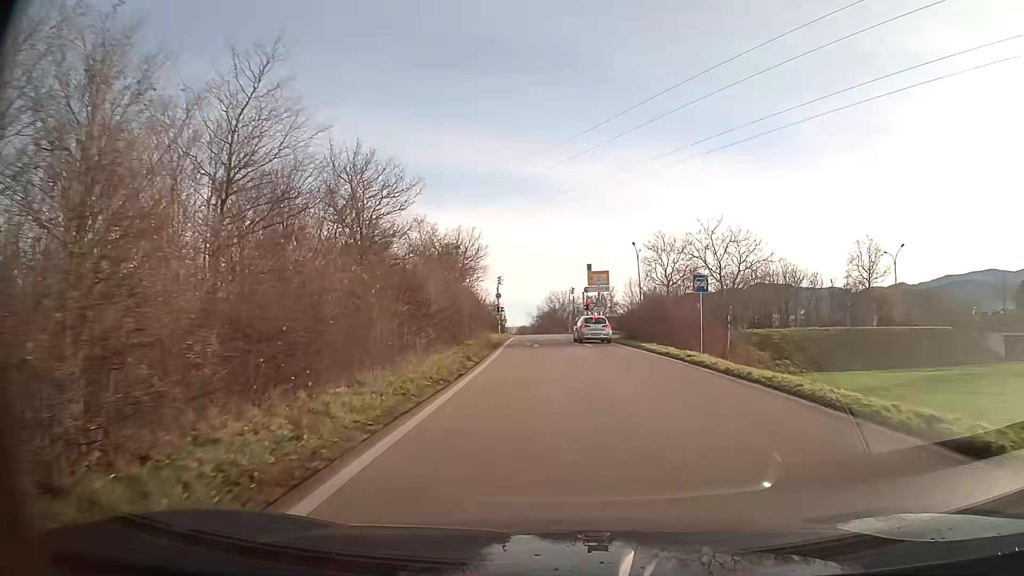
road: trunk_link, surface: asphalt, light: Day
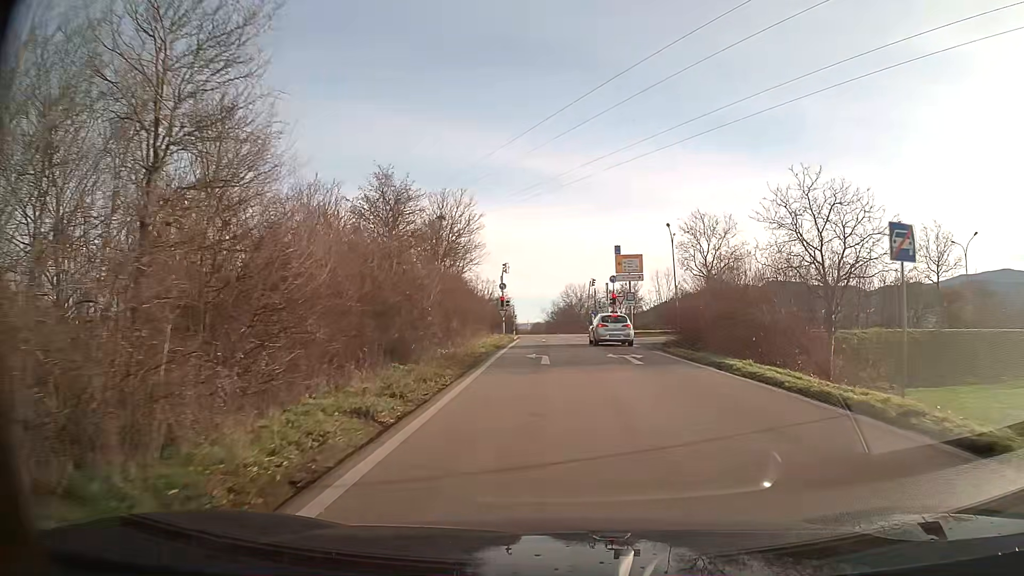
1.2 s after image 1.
(-0.1, +13.1) m; -1°
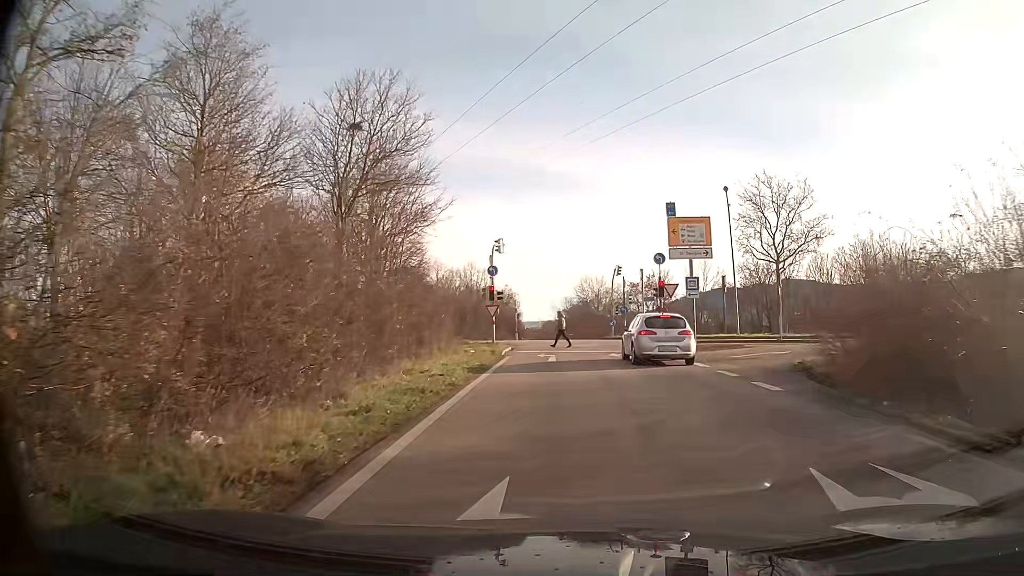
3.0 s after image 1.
(-0.1, +17.3) m; -1°
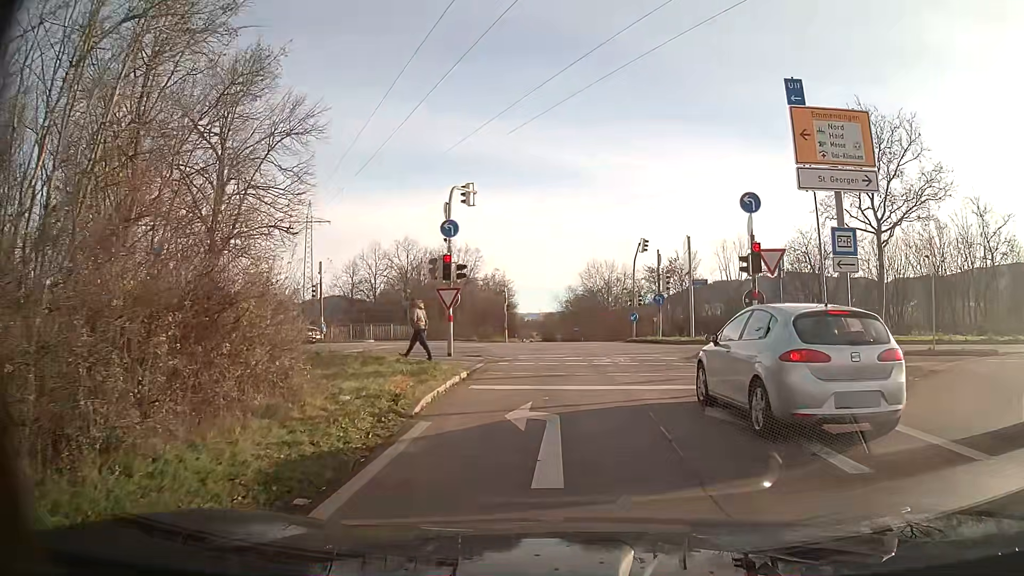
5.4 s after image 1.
(0.0, +15.0) m; 0°
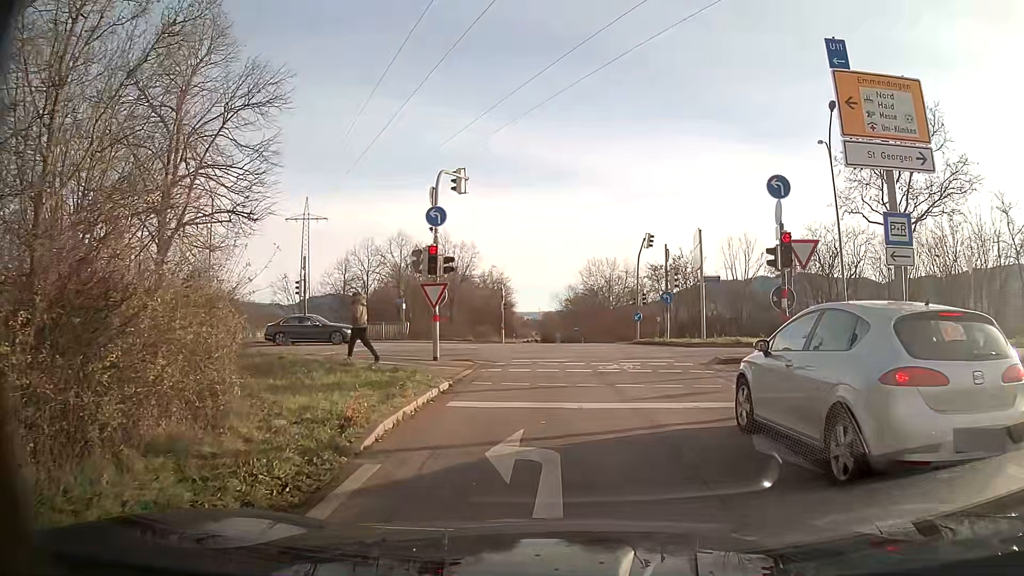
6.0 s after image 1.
(0.0, +2.3) m; 0°
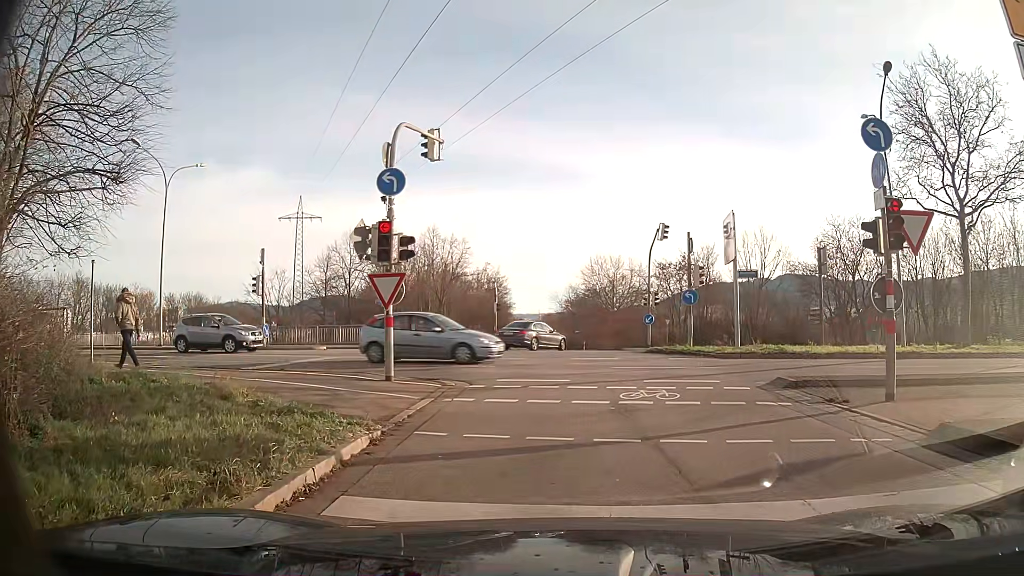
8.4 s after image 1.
(0.0, +5.0) m; 0°
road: primary_link
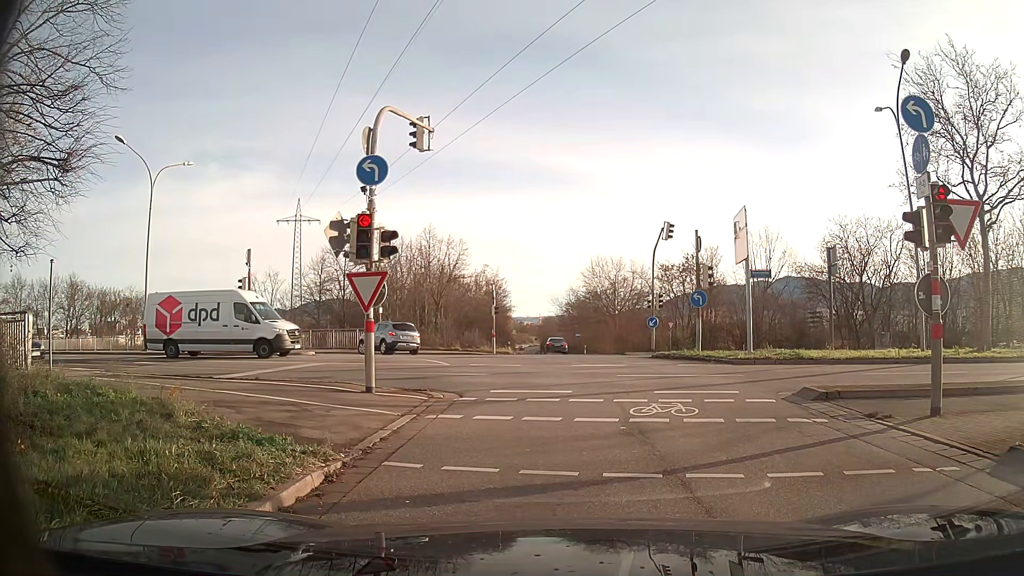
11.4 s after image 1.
(0.0, +1.4) m; 0°
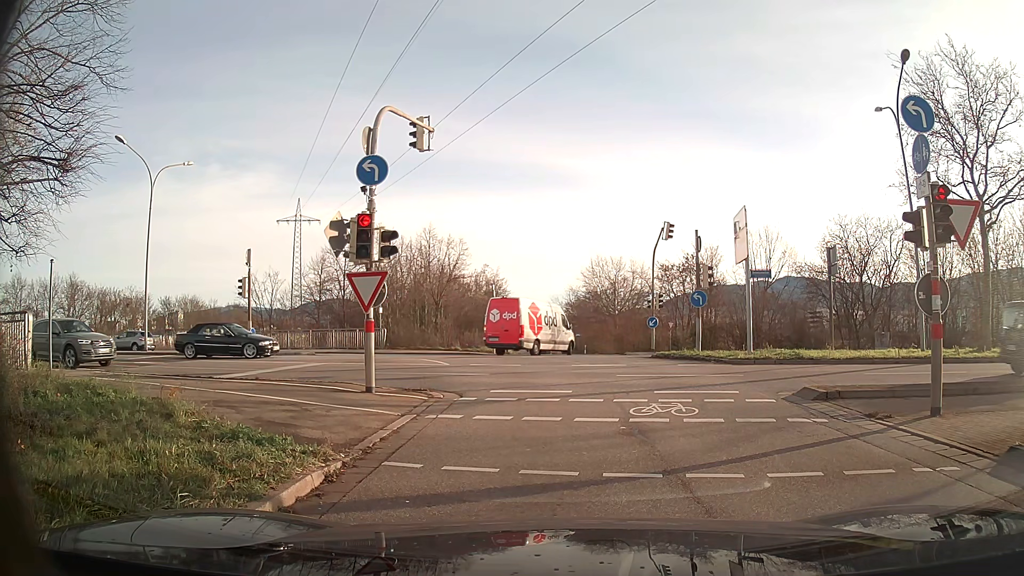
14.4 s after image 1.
(0.0, 0.0) m; 0°
